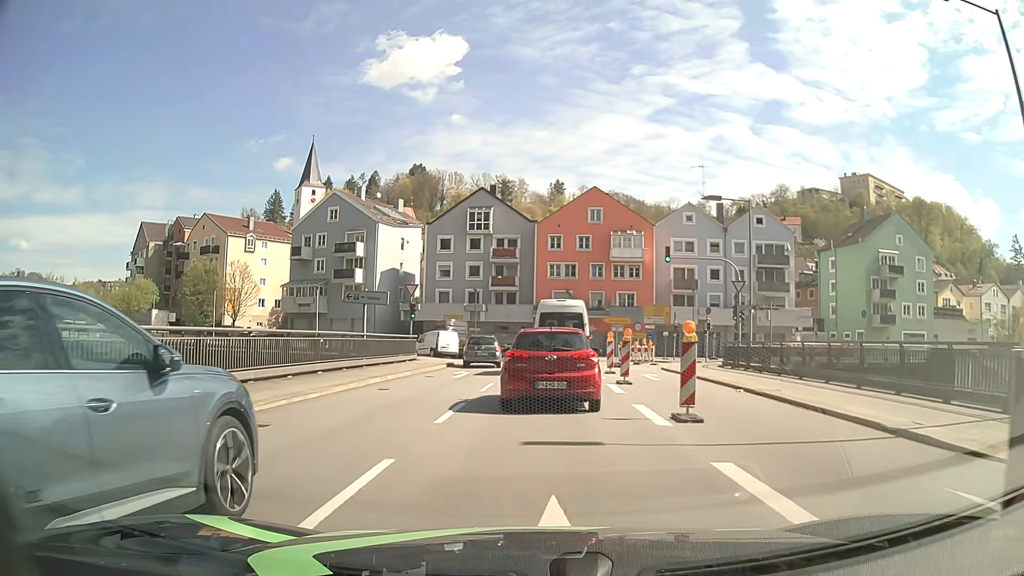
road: primary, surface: asphalt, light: Day
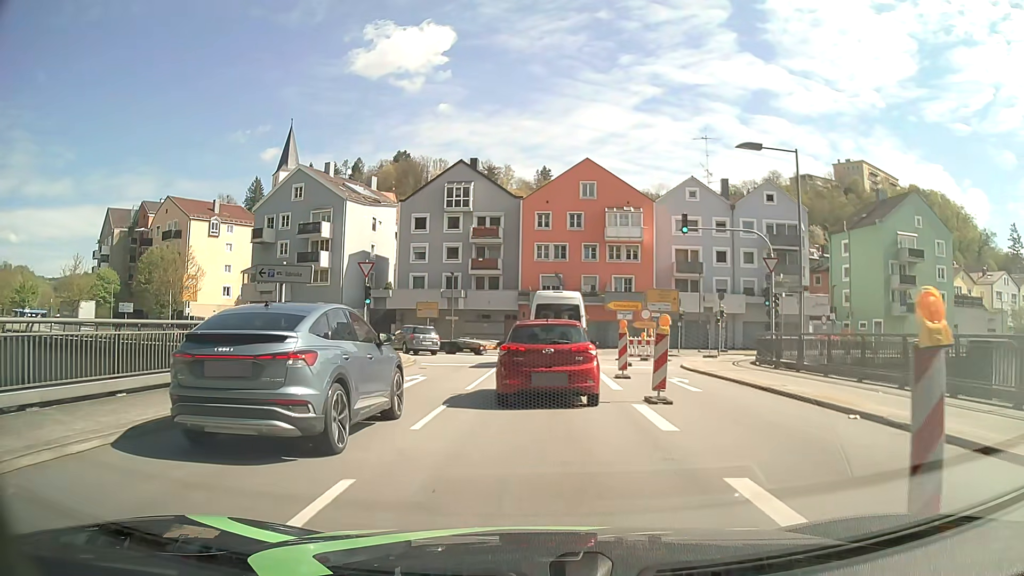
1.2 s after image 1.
(0.0, +7.4) m; +1°
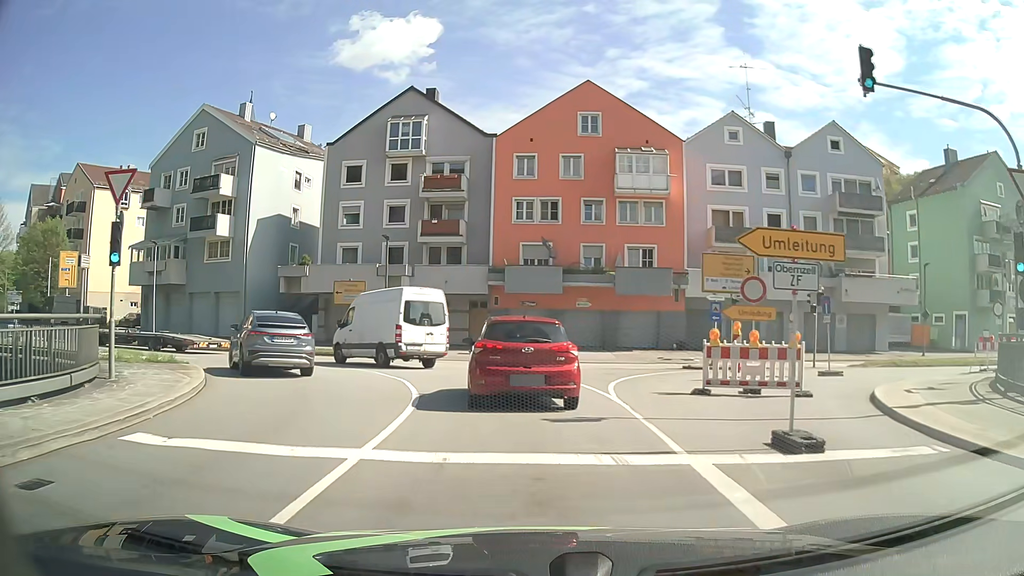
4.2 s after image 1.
(+0.2, +18.4) m; +1°
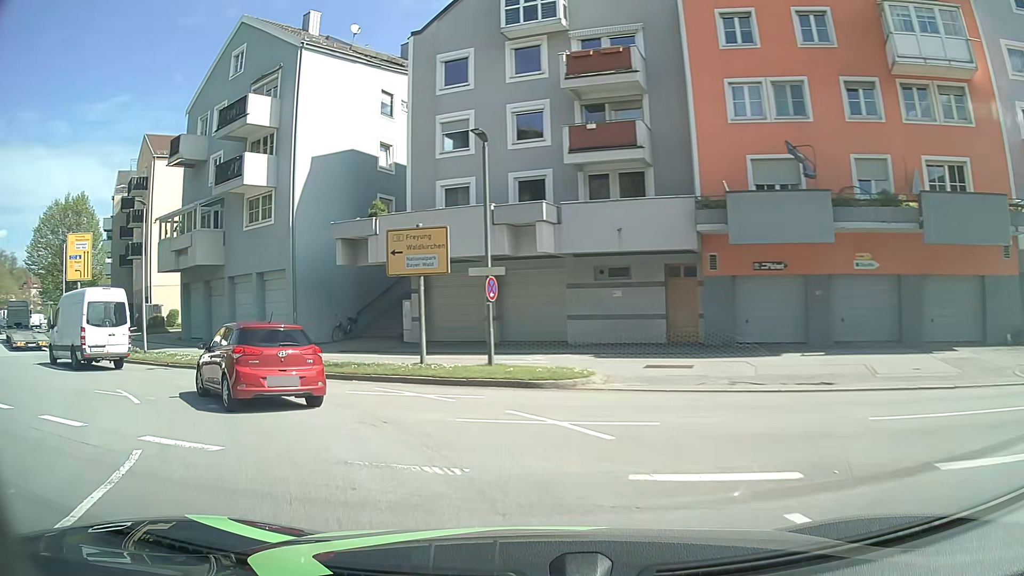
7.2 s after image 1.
(-1.2, +18.5) m; -17°
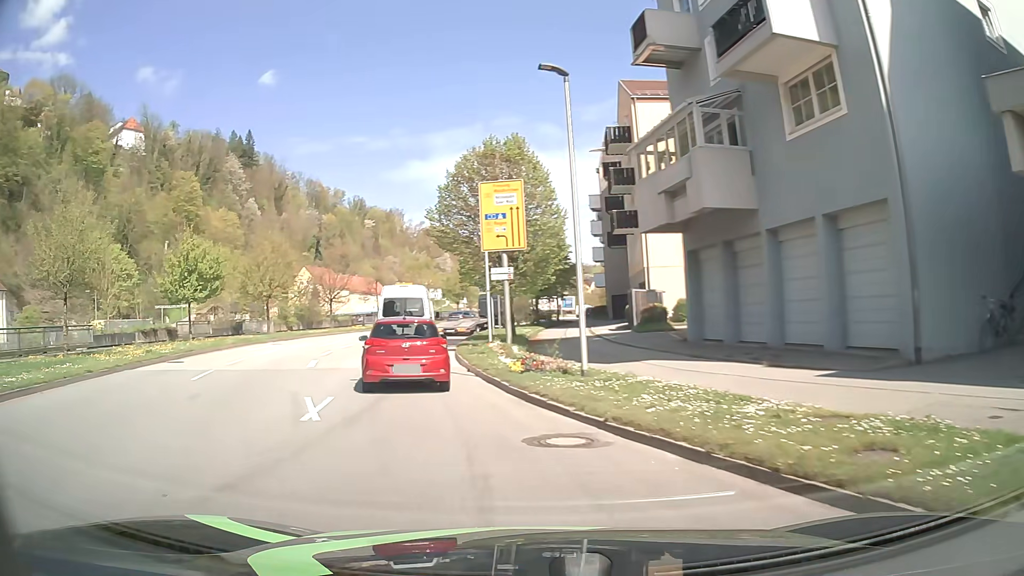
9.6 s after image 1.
(-6.1, +14.3) m; -45°
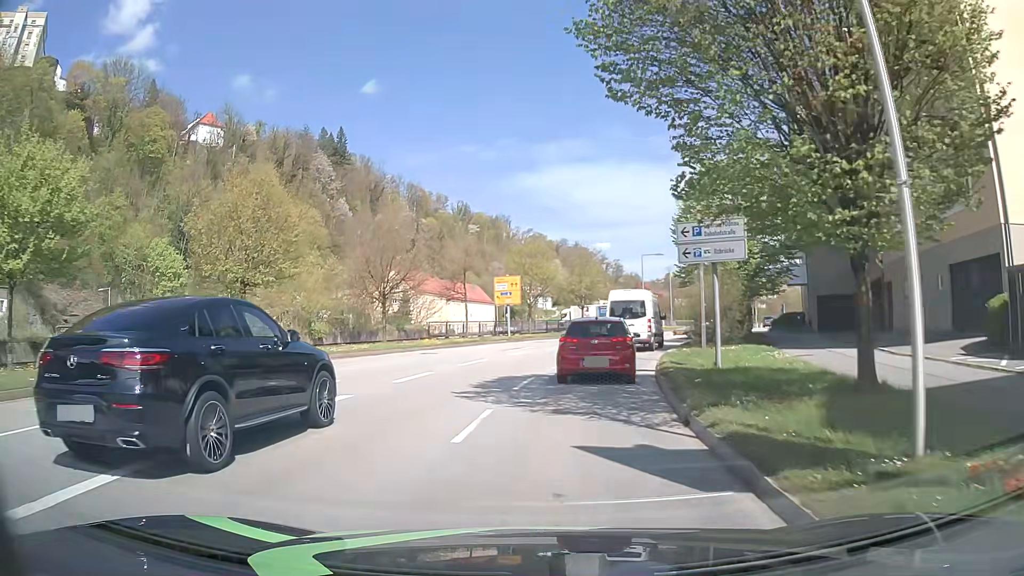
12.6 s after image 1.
(-3.9, +23.3) m; -8°
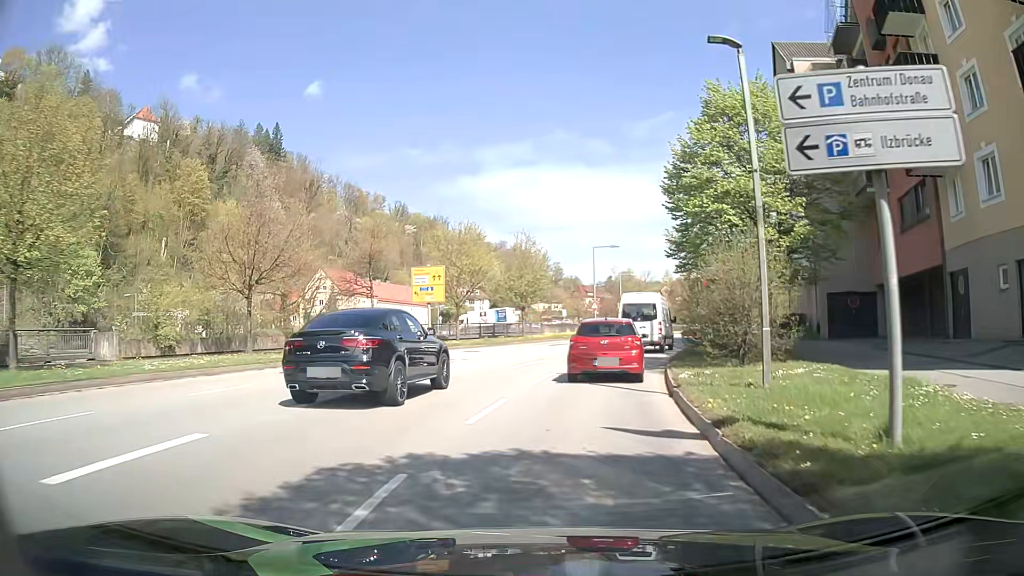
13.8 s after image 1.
(+0.4, +10.6) m; +5°
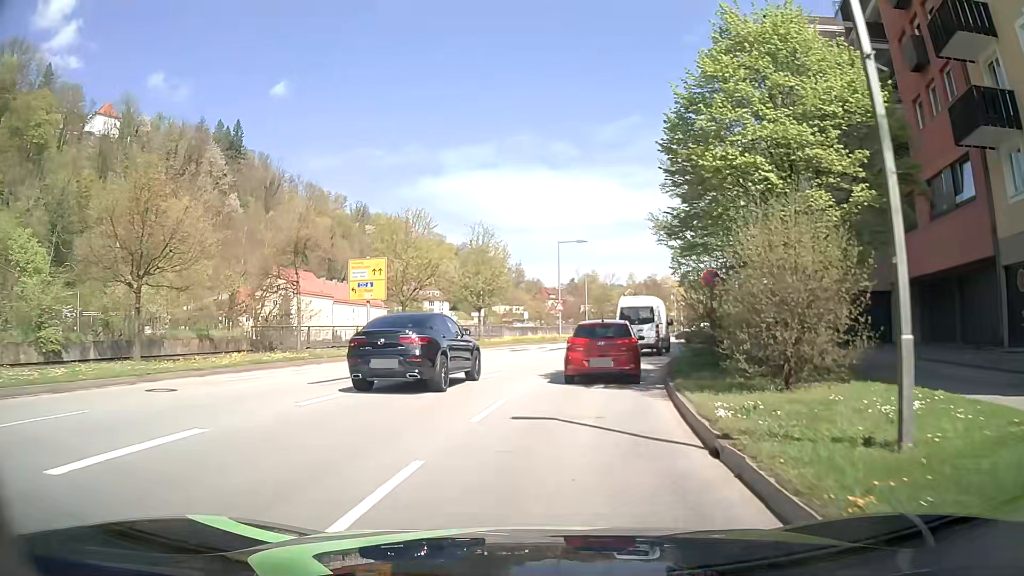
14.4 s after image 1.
(+0.2, +5.6) m; +3°
